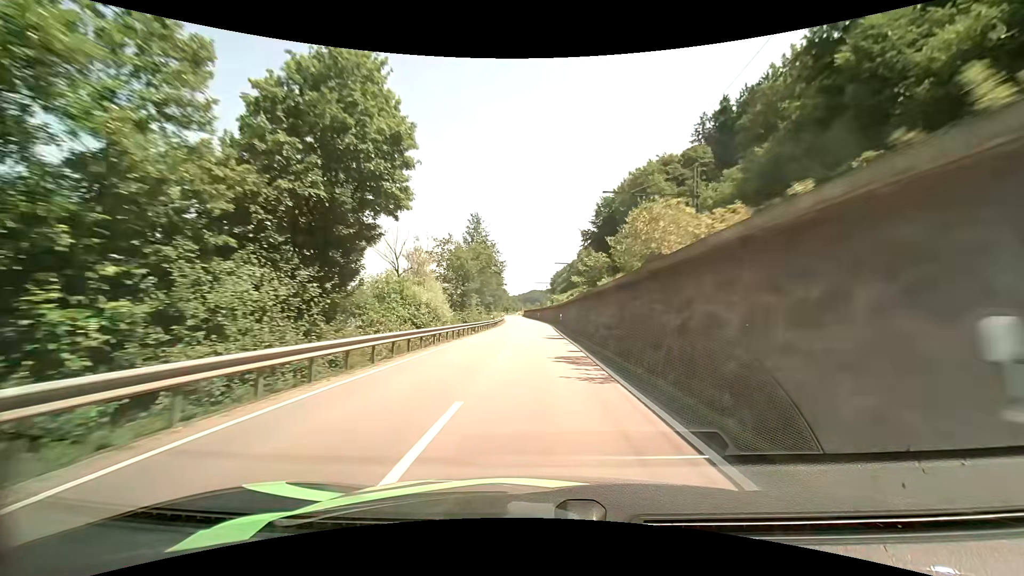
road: primary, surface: asphalt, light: Day
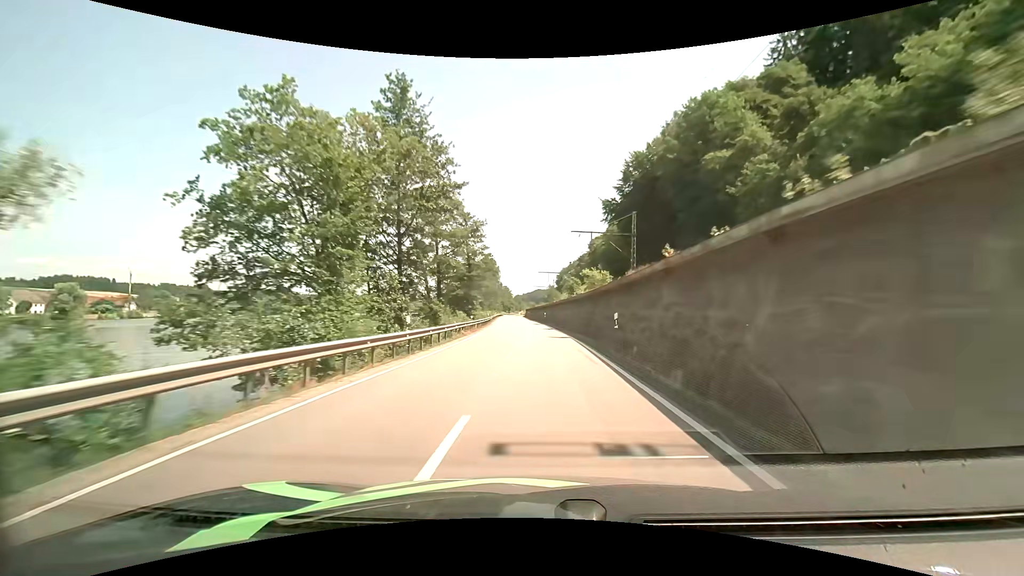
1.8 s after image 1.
(-0.3, +36.9) m; -1°
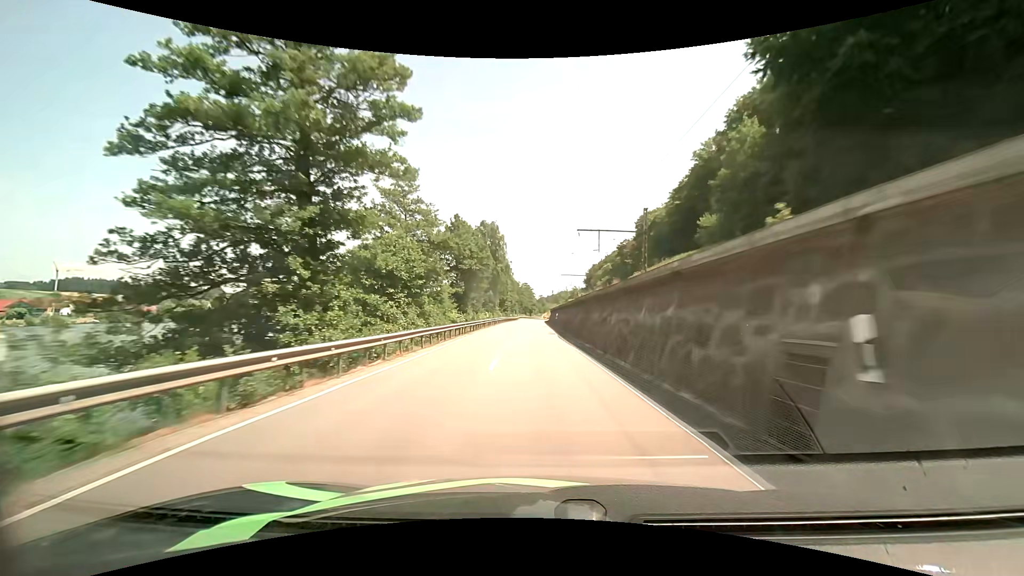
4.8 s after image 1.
(-1.7, +62.1) m; -3°
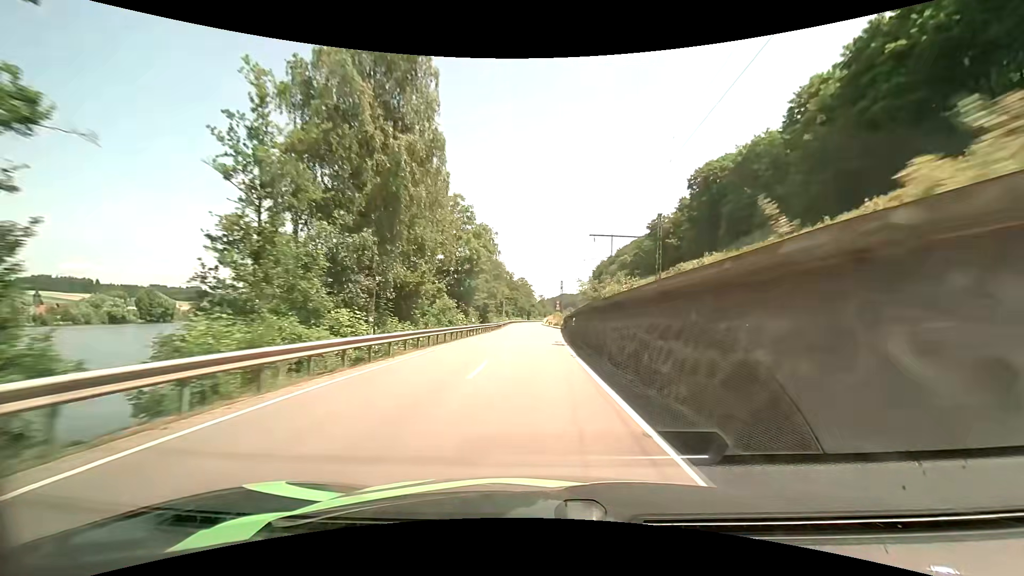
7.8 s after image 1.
(-0.6, +61.0) m; 0°
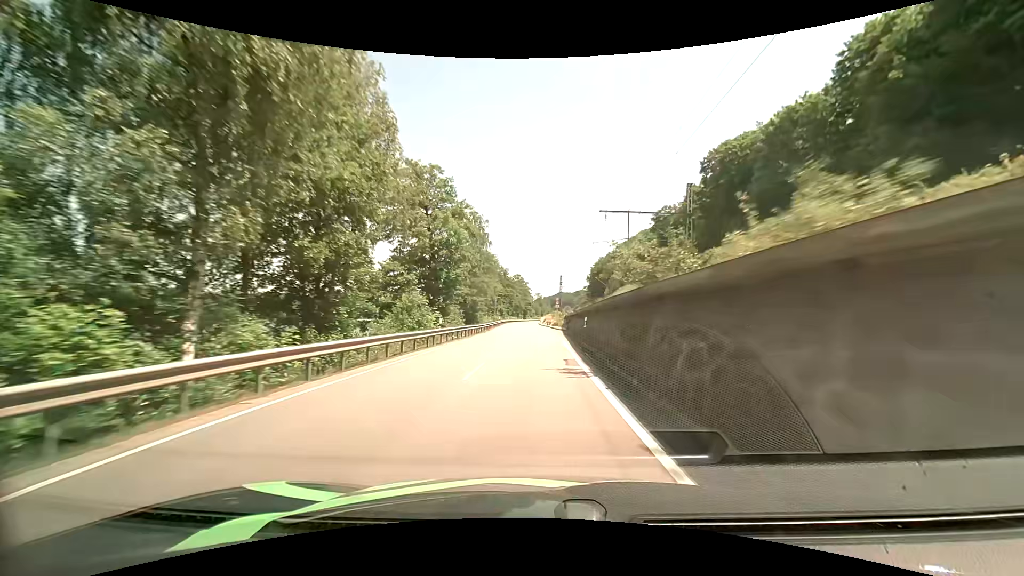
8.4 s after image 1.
(0.0, +12.1) m; 0°
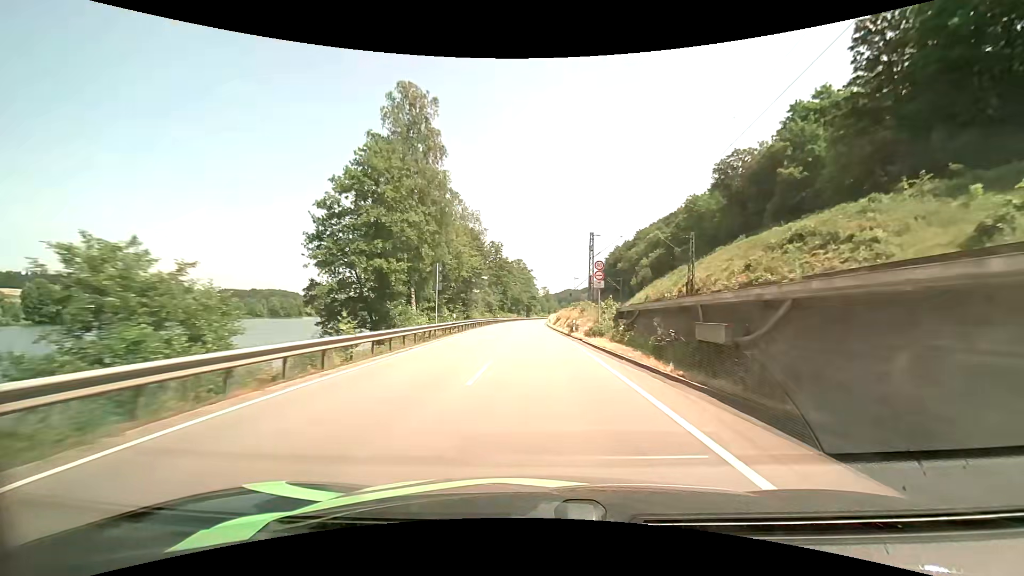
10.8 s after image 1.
(+0.1, +49.0) m; 0°
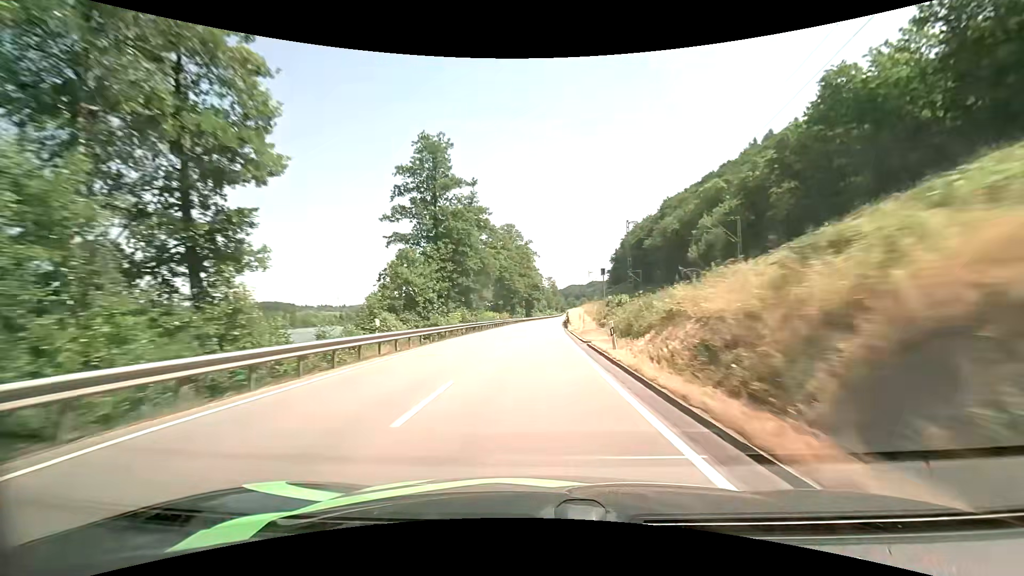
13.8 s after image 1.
(-0.4, +63.0) m; 0°
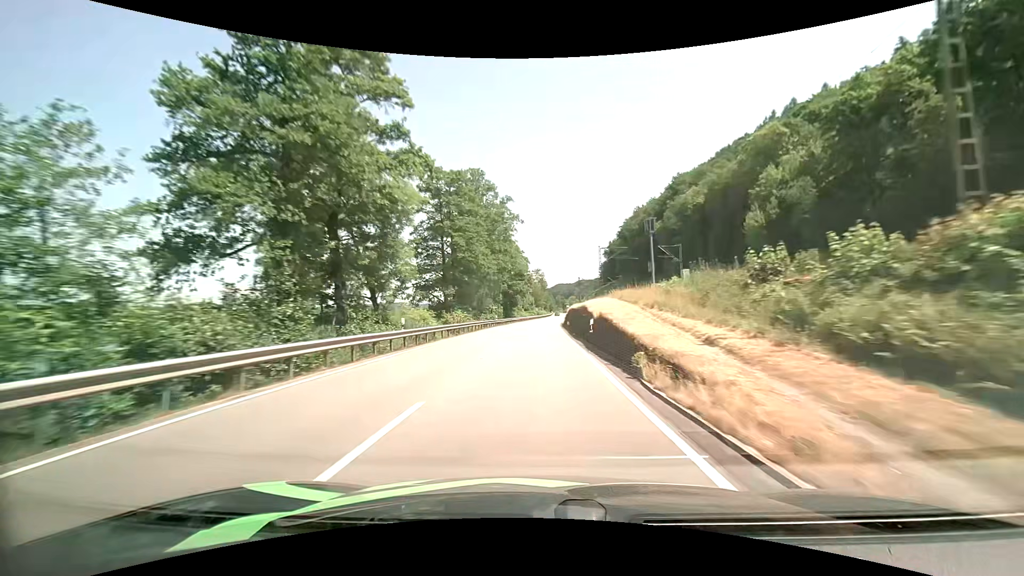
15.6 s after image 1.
(+0.4, +38.2) m; +1°
(0, +10) (0, +20) (0, +30) (0, +40) (+1, +50) (+1, +60) (+1, +70) (+2, +80) (+3, +90) (+3, +100) m
